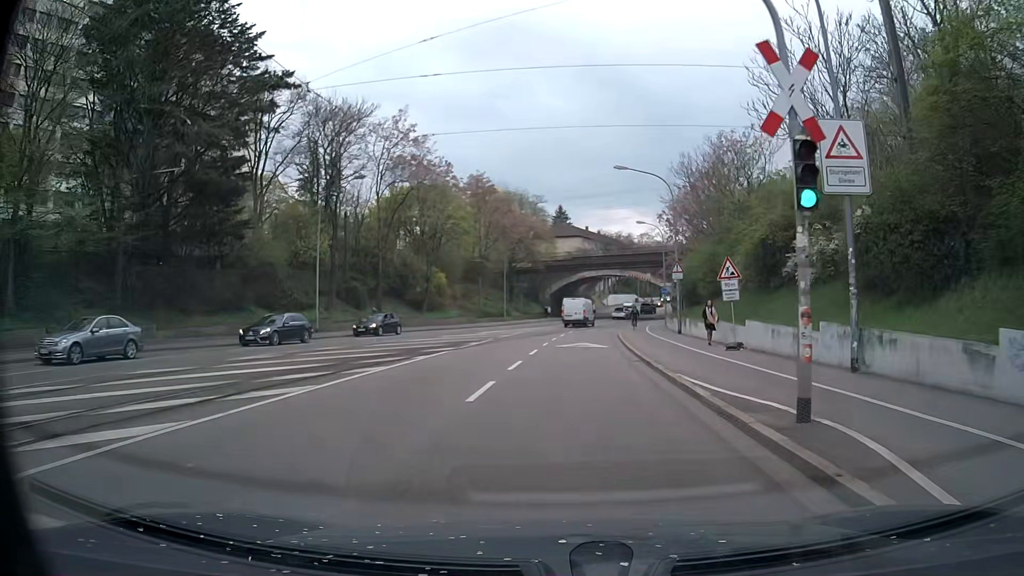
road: primary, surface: asphalt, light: Day
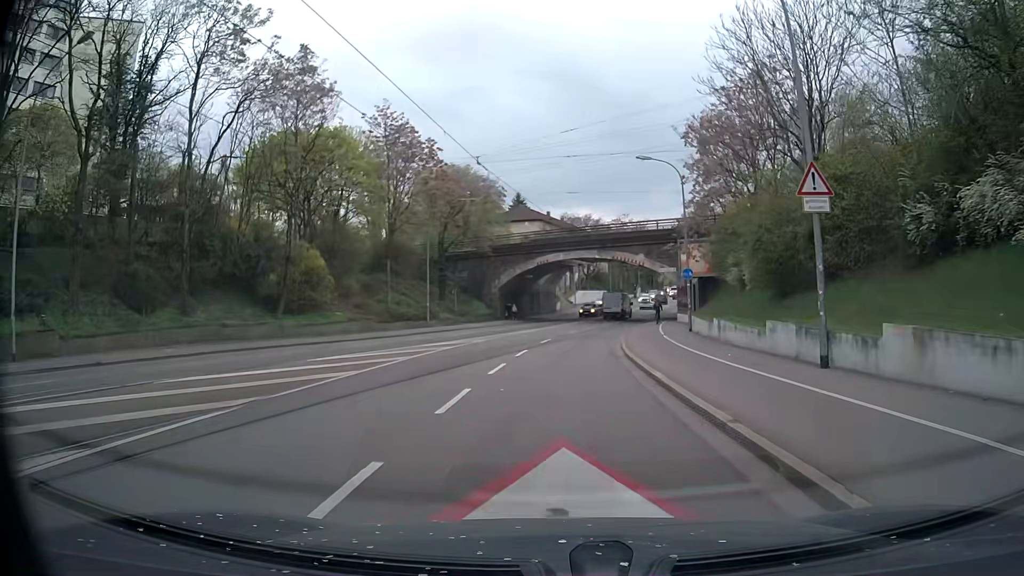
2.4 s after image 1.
(+1.0, +25.3) m; +4°
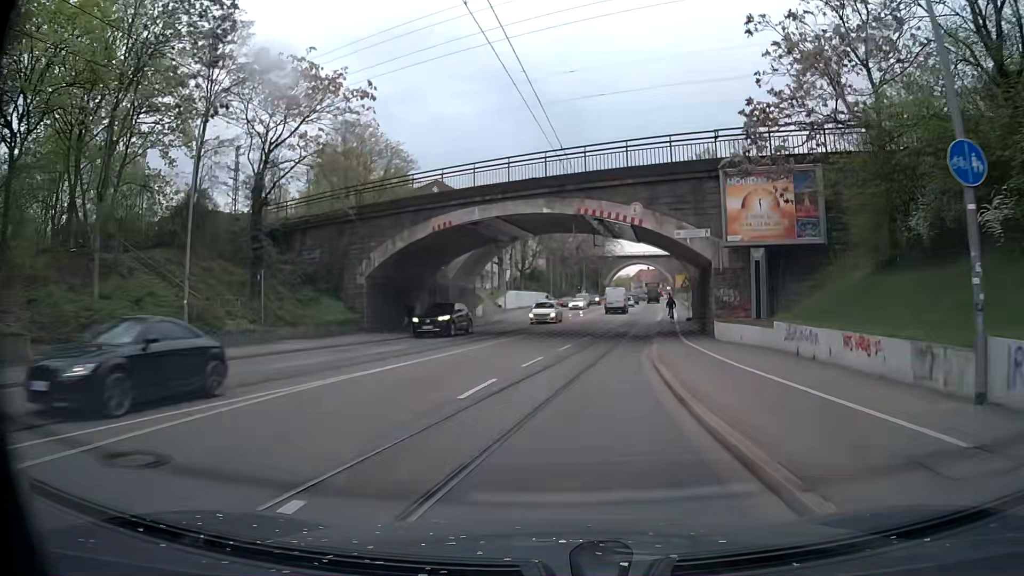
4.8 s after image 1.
(+0.9, +28.0) m; +5°
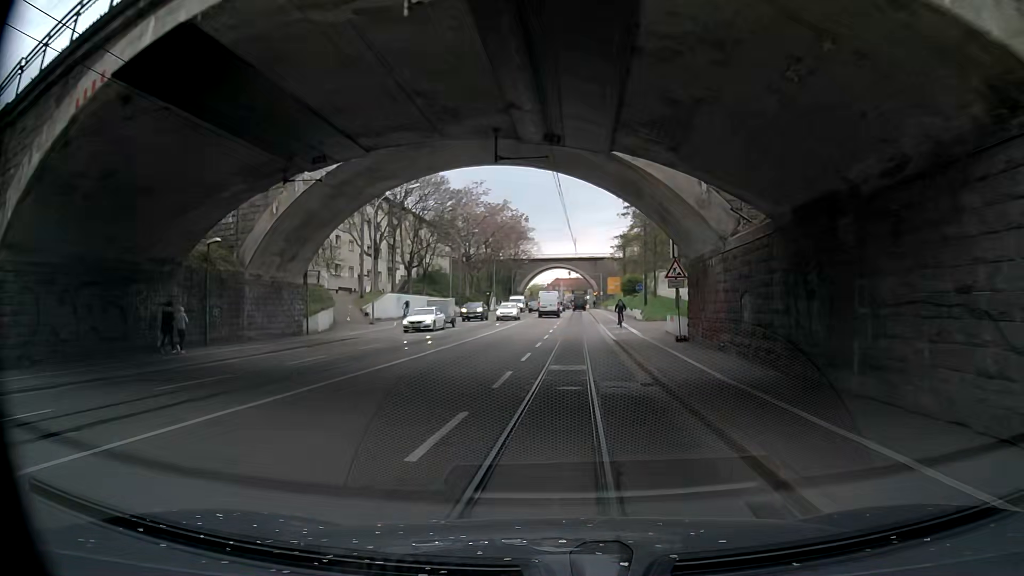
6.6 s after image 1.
(+1.4, +22.2) m; +7°
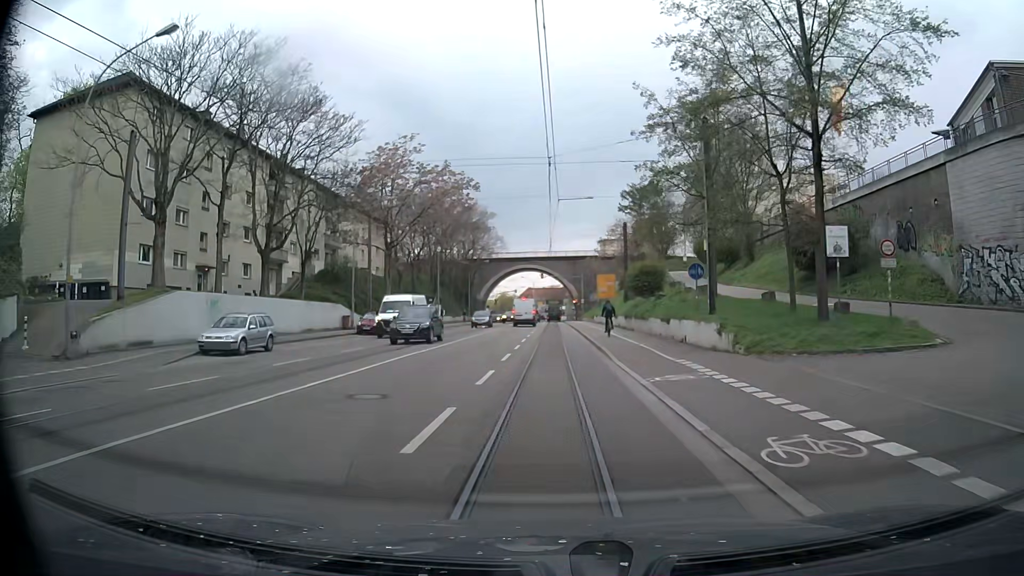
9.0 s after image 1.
(+0.4, +29.8) m; +3°
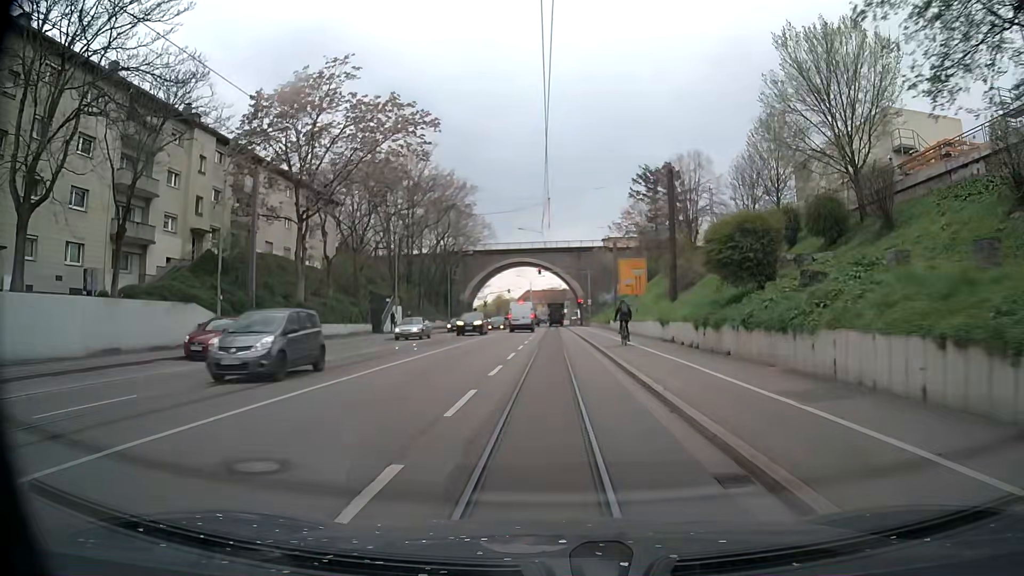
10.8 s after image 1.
(0.0, +21.4) m; 0°
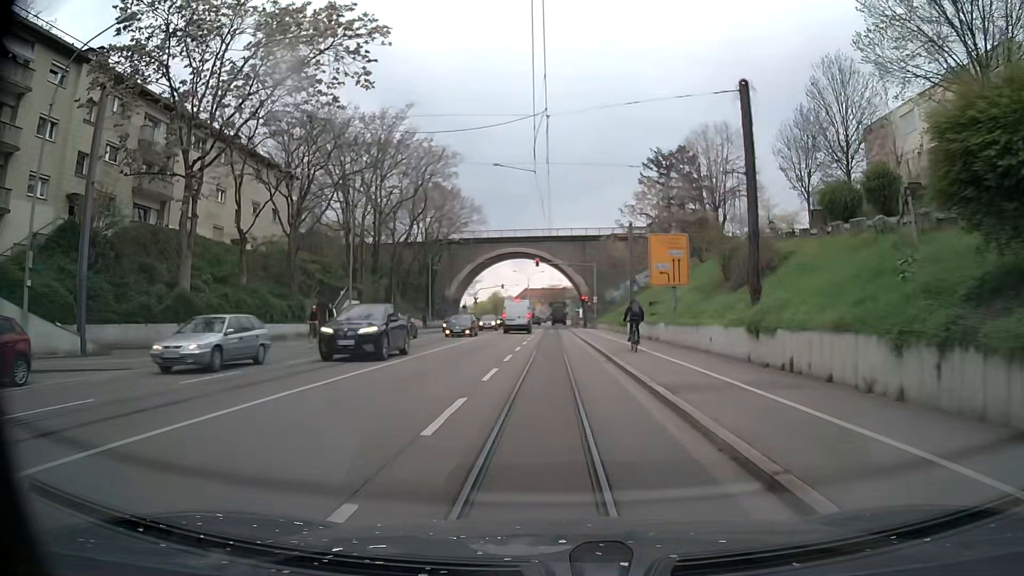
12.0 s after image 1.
(0.0, +13.3) m; +1°
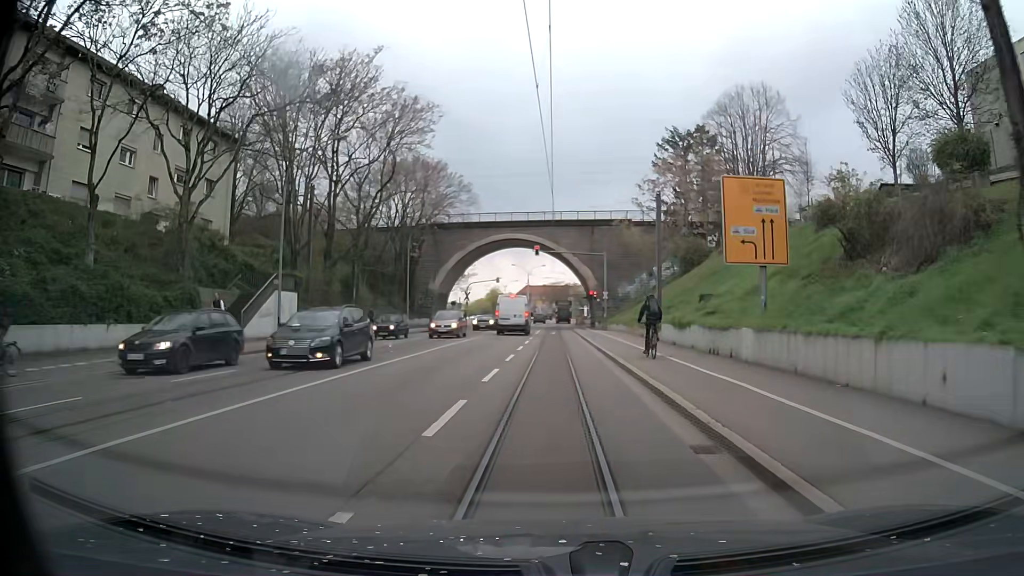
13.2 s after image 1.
(-0.2, +12.4) m; -1°
